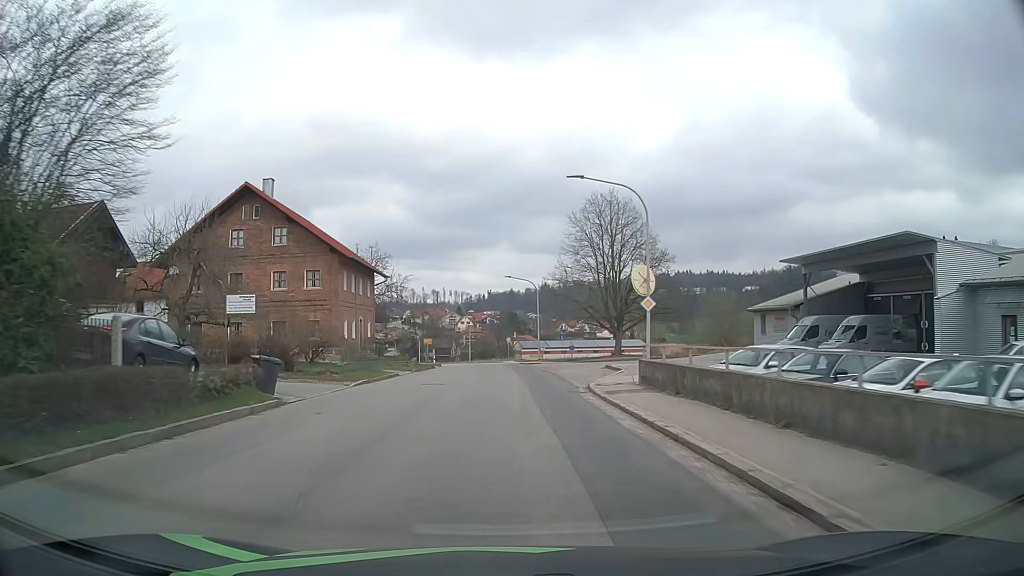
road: tertiary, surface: asphalt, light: Day
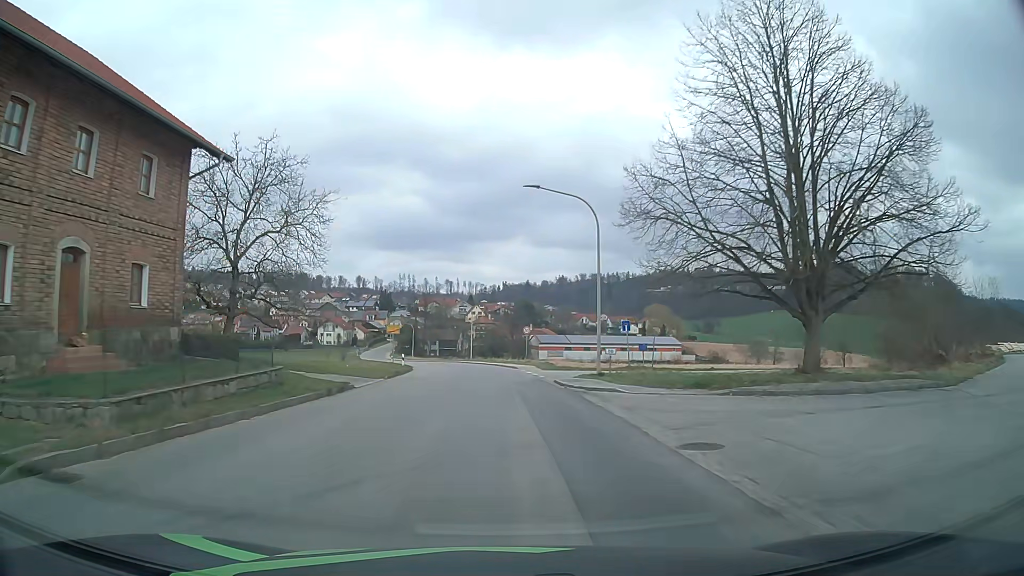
(-0.2, +32.6) m; -1°
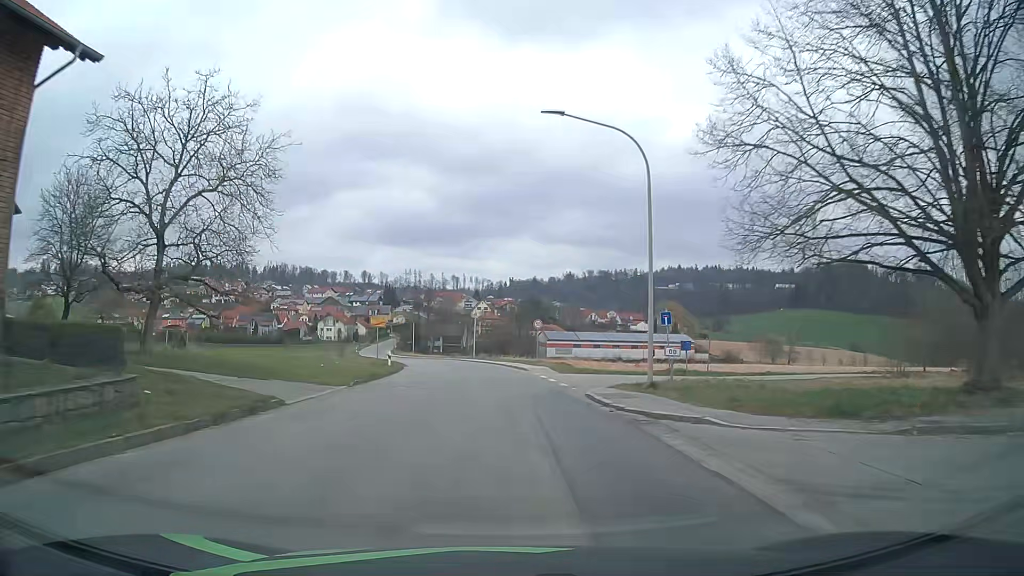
(0.0, +8.3) m; 0°
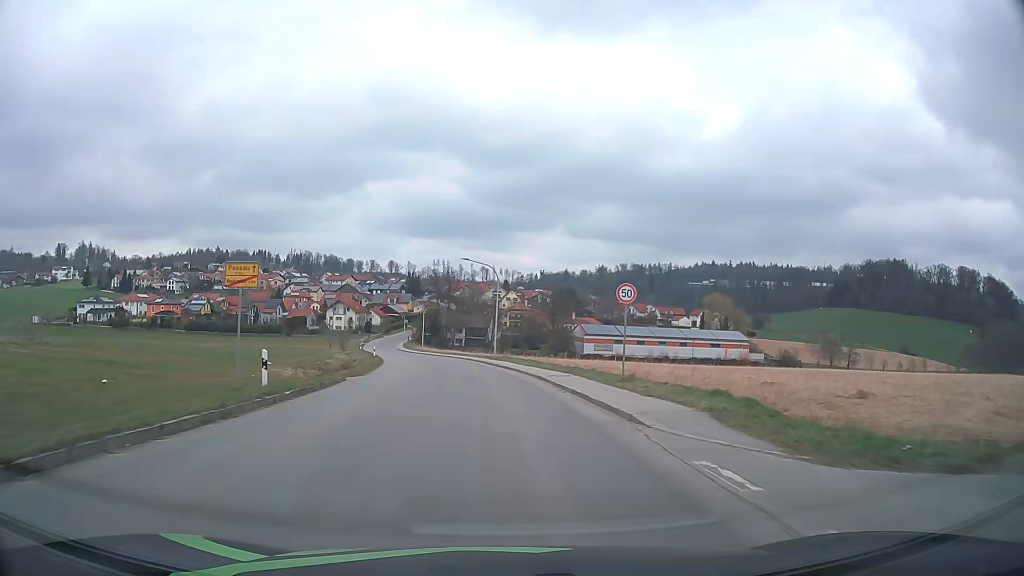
(-0.5, +25.2) m; -2°
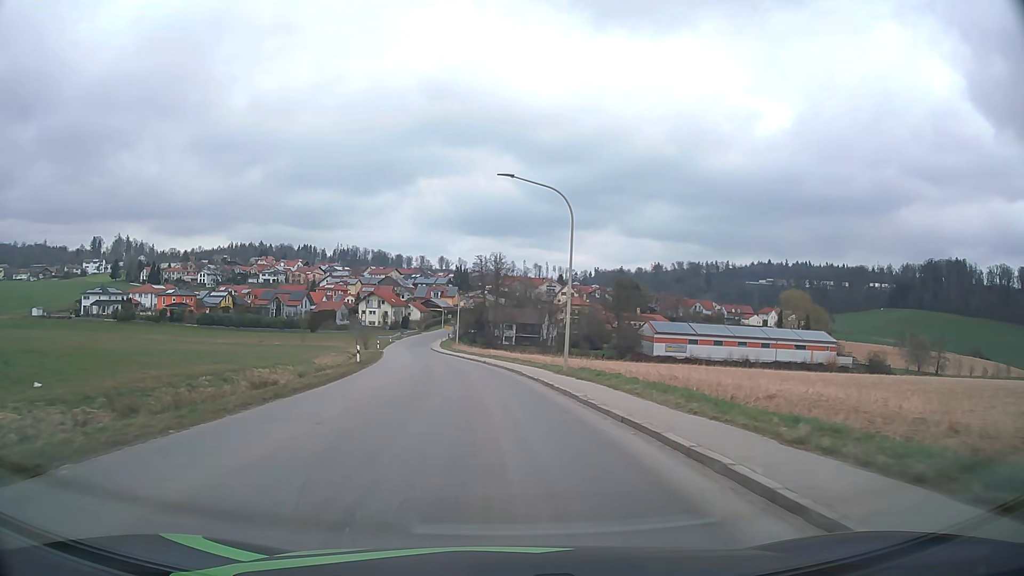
(-1.0, +24.8) m; -4°
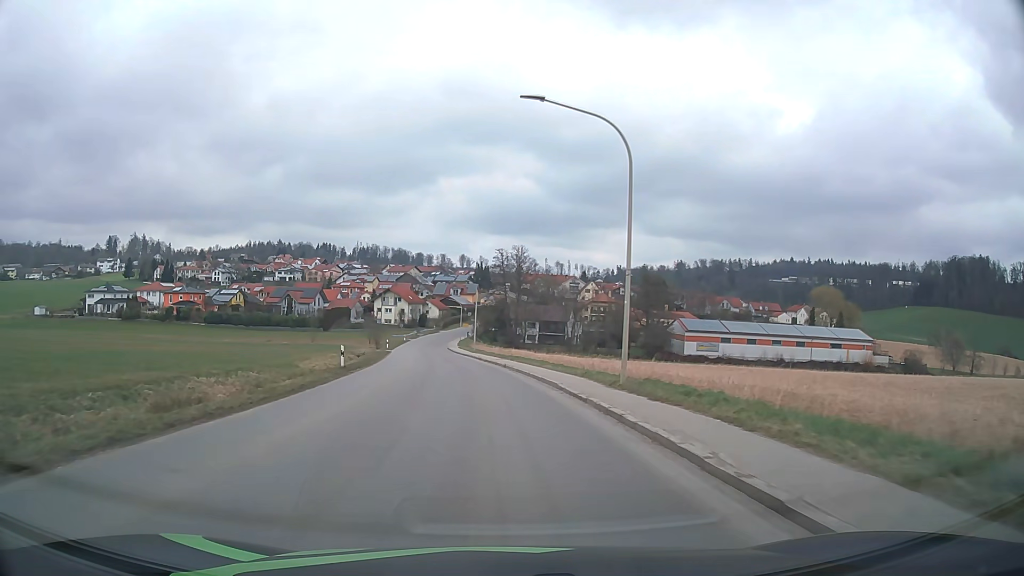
(-0.1, +8.2) m; -2°
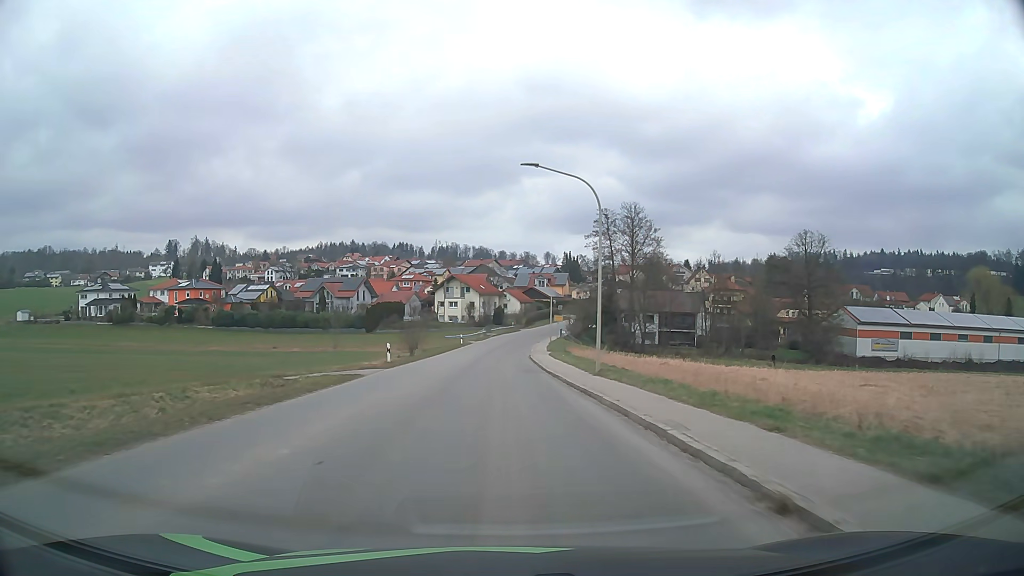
(-3.0, +42.0) m; -7°
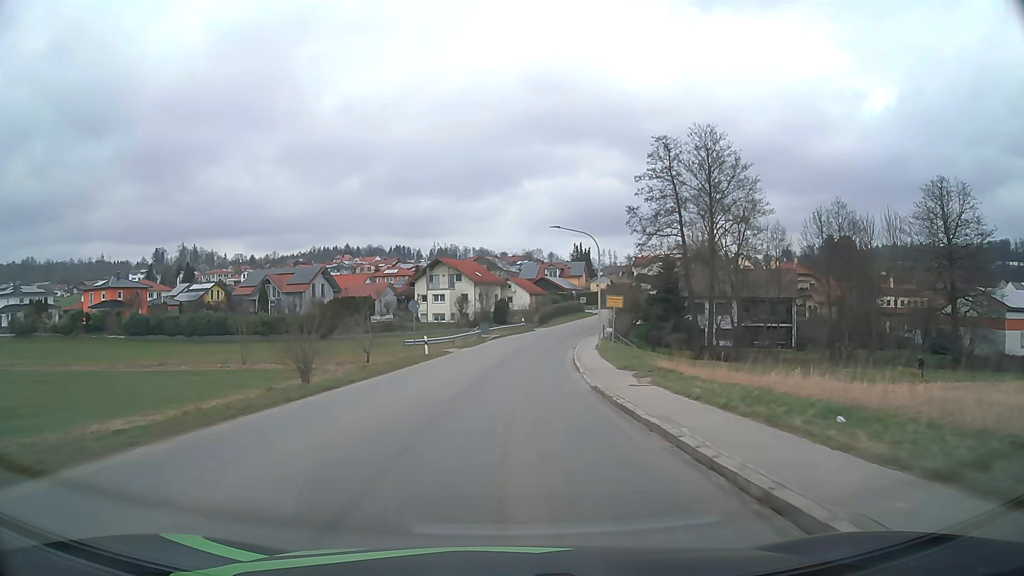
(-0.4, +35.3) m; 0°
(0, +10) (0, +20) (+1, +30) (+2, +40) (+3, +50) (+5, +60) (+7, +69) (+9, +79) (+12, +89) (+16, +98) m
